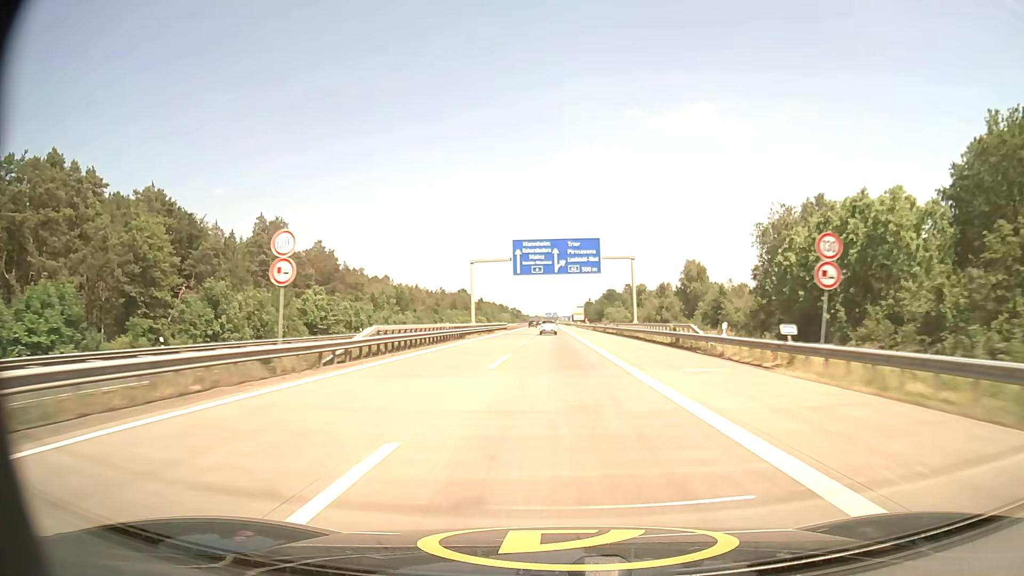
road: motorway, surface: asphalt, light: Day
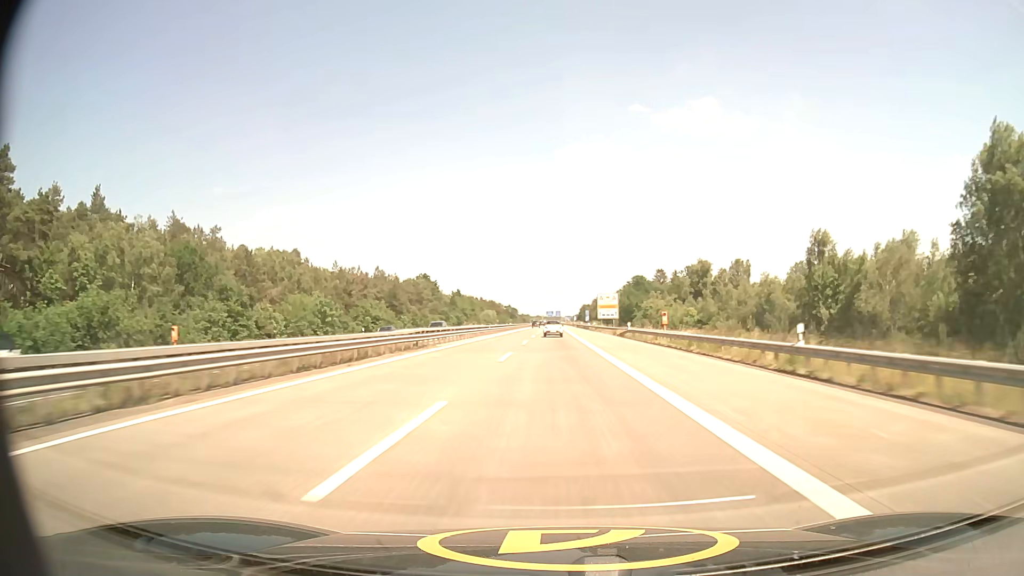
(-0.2, +103.7) m; 0°
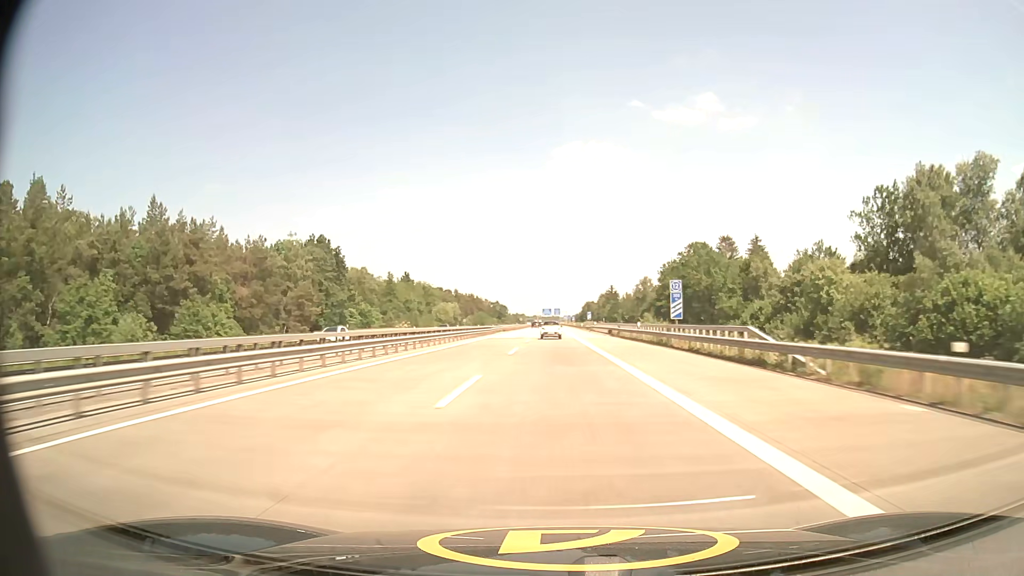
(+0.1, +102.2) m; 0°
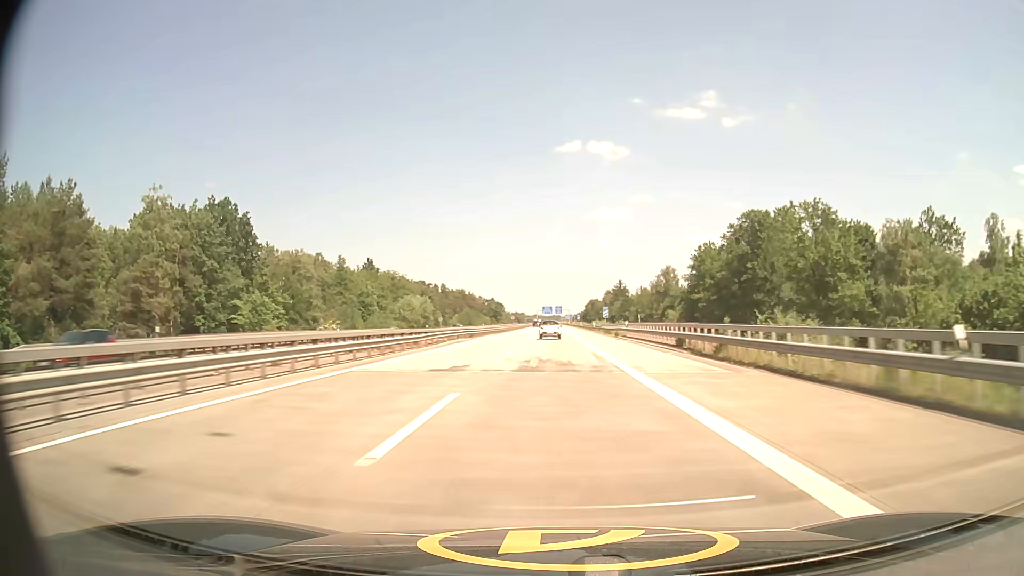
(0.0, +40.4) m; 0°
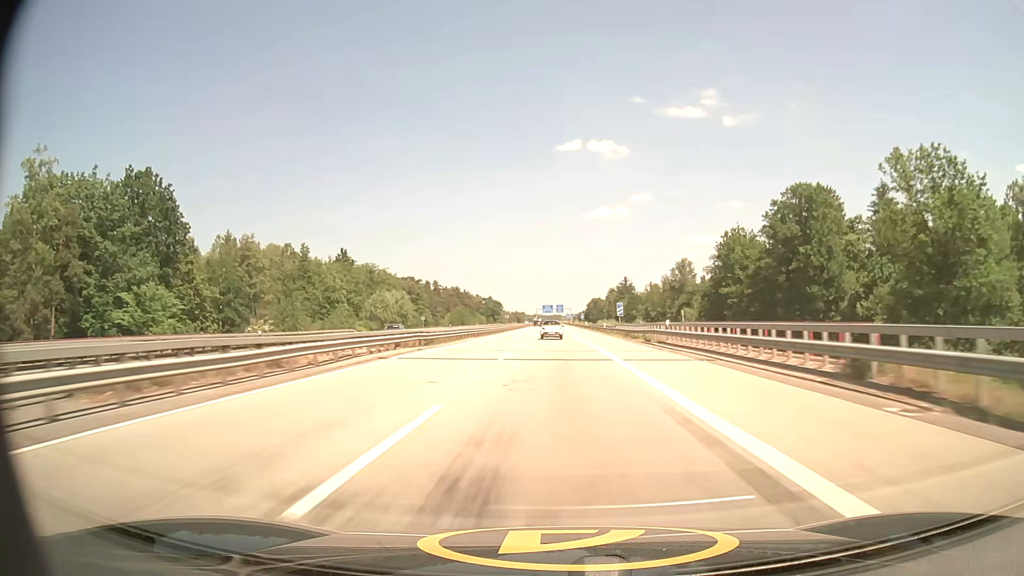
(0.0, +20.1) m; 0°
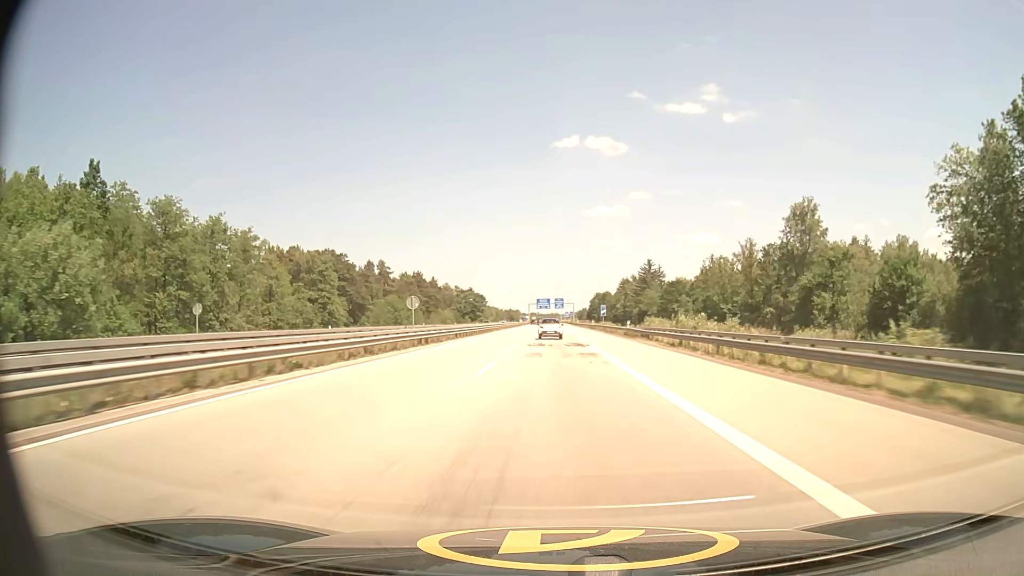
(+0.2, +79.8) m; 0°
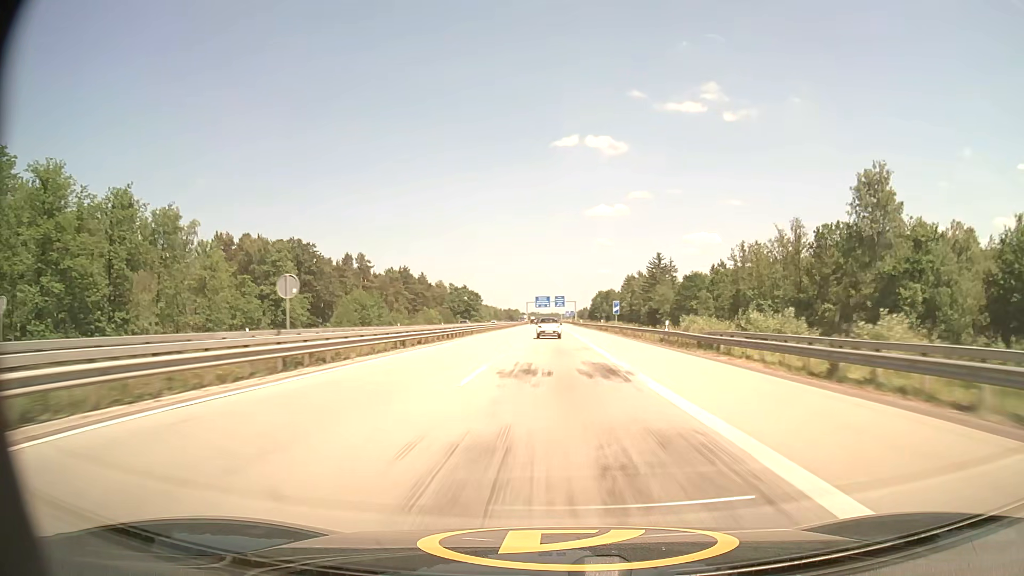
(0.0, +19.8) m; 0°
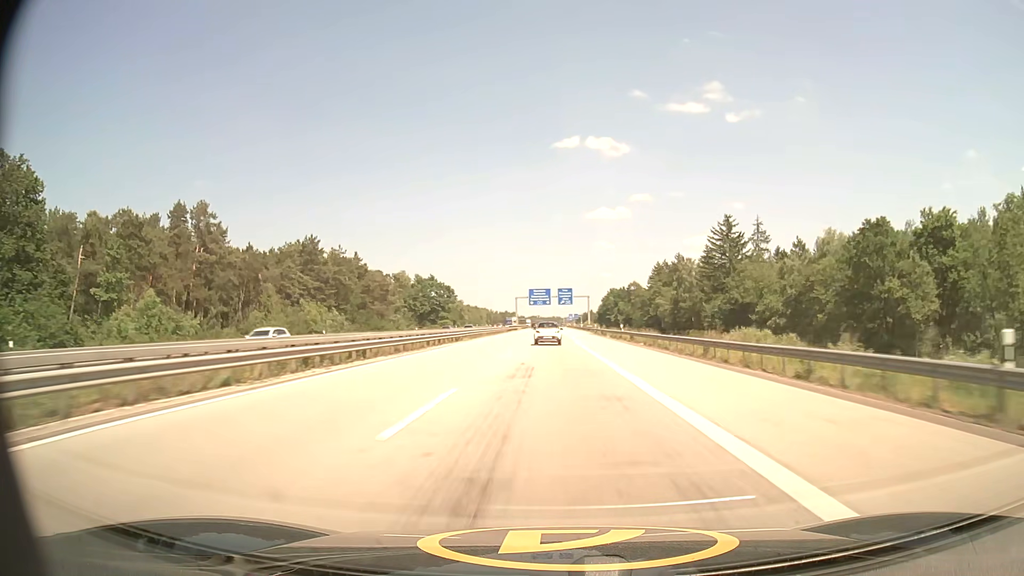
(-0.1, +78.4) m; 0°
(0, +10) (0, +20) (0, +30) (0, +40) (0, +50) (0, +60) (0, +70) (0, +80) (0, +90) (0, +100) m
